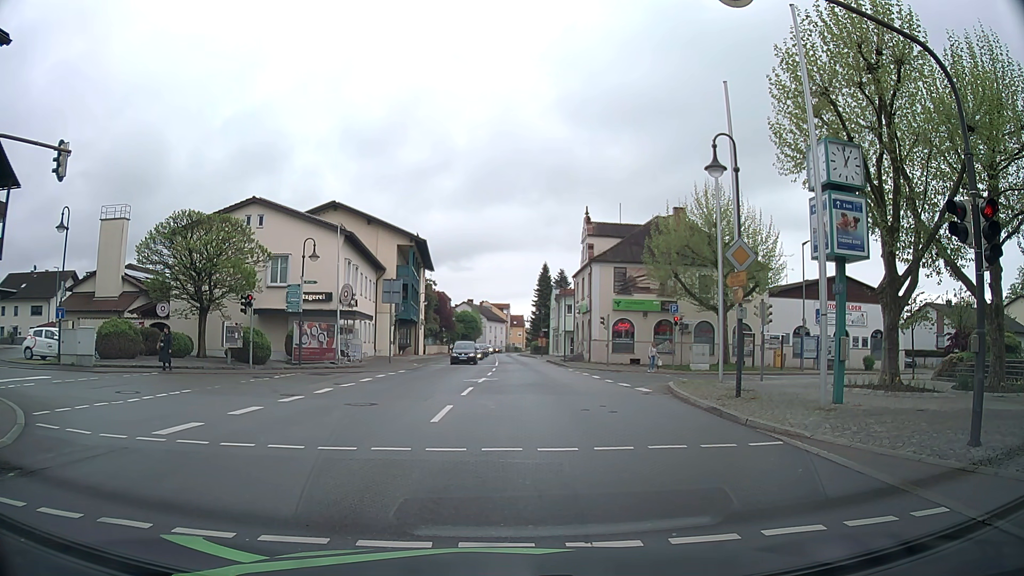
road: secondary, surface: asphalt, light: Day
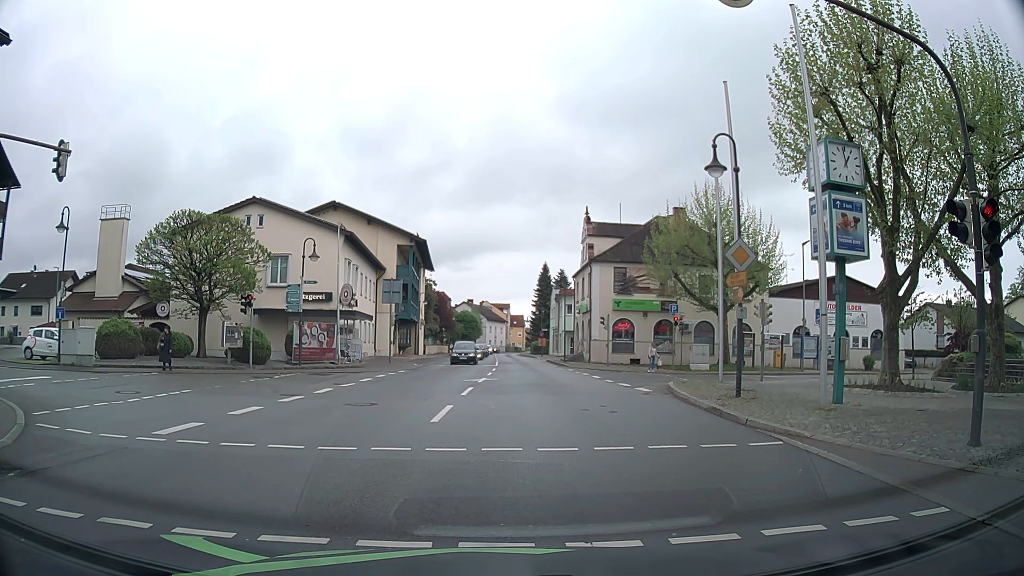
(0.0, 0.0) m; 0°
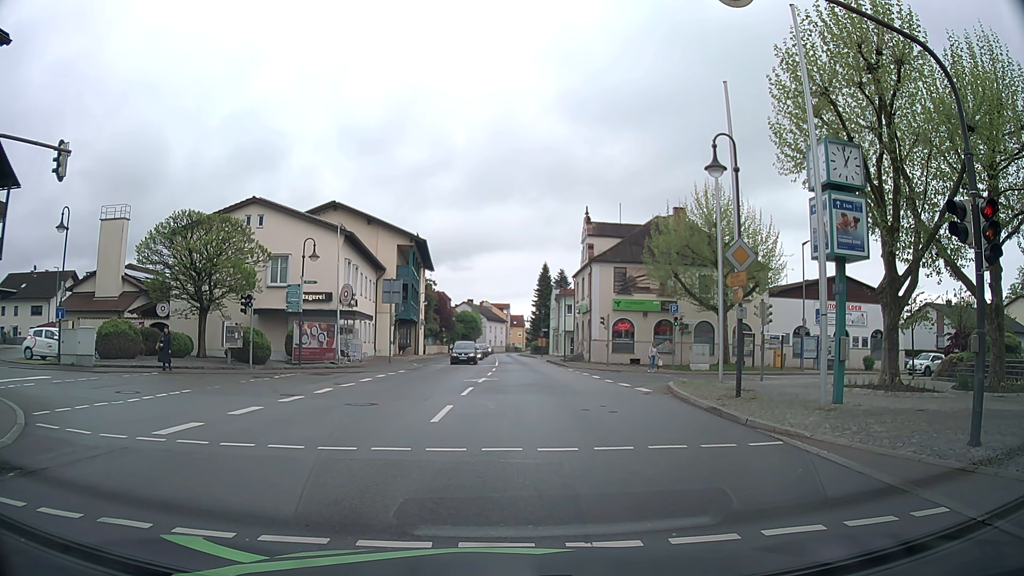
(0.0, 0.0) m; 0°
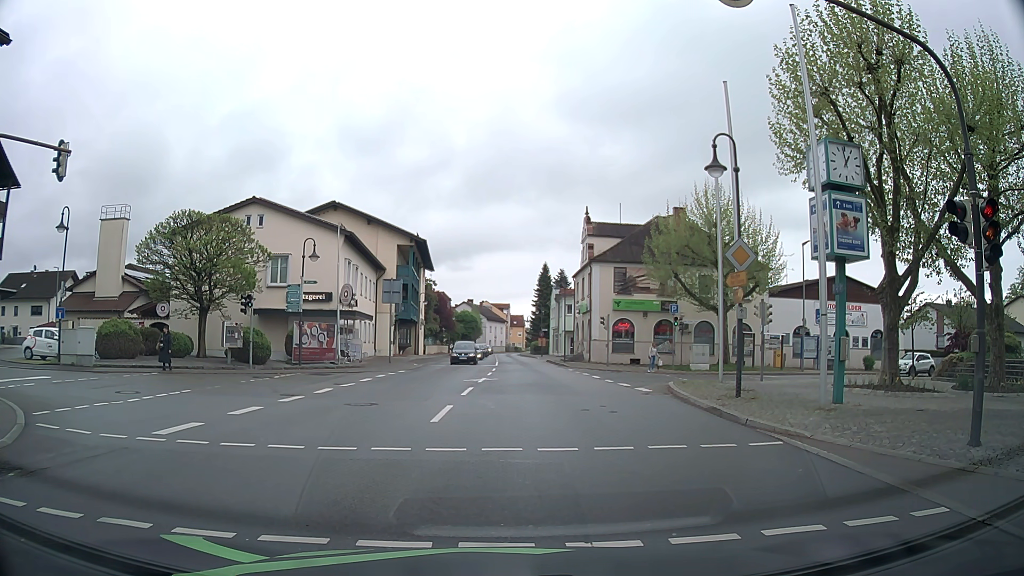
(0.0, 0.0) m; 0°
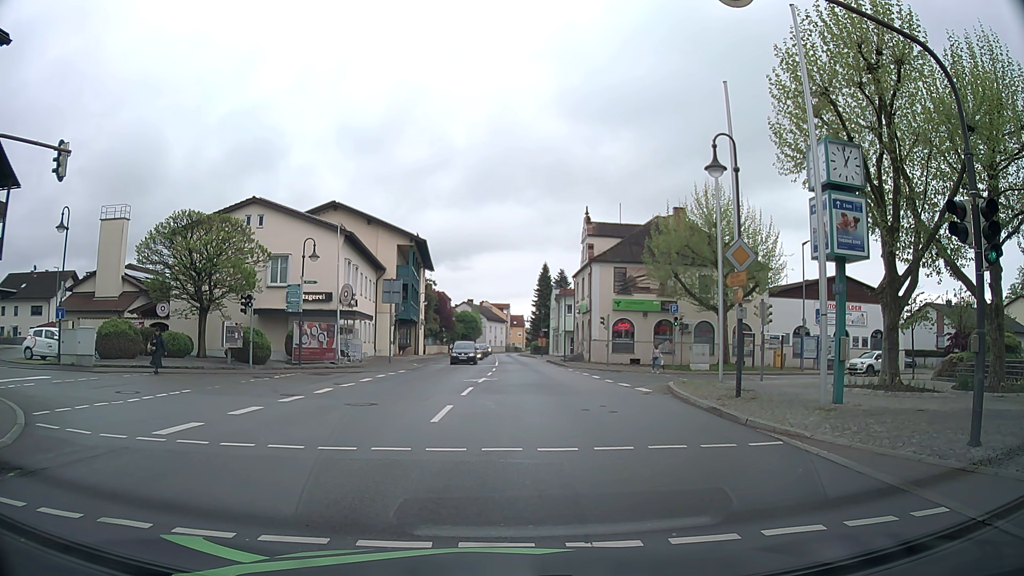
(0.0, 0.0) m; 0°
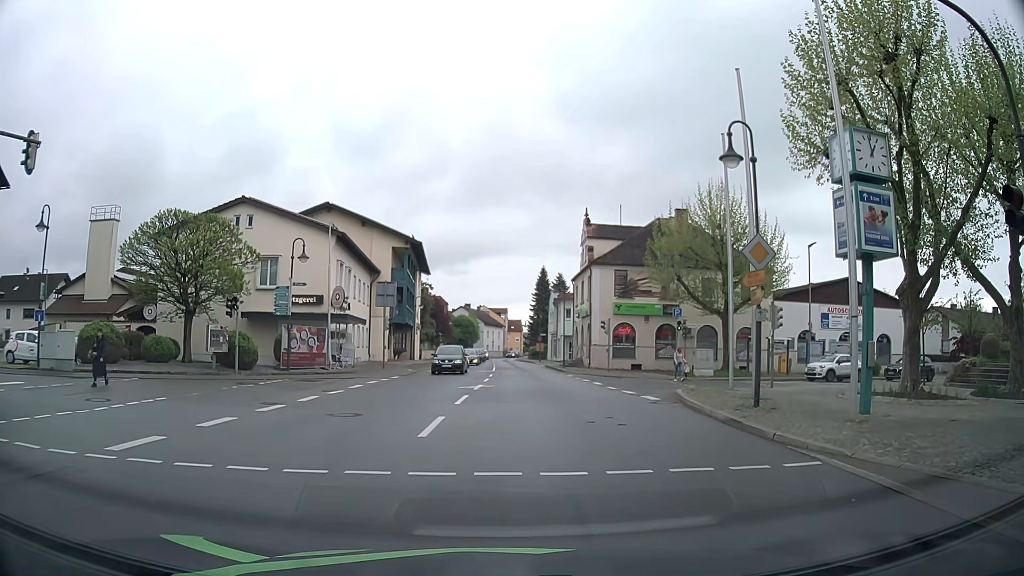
(0.0, +1.4) m; -2°
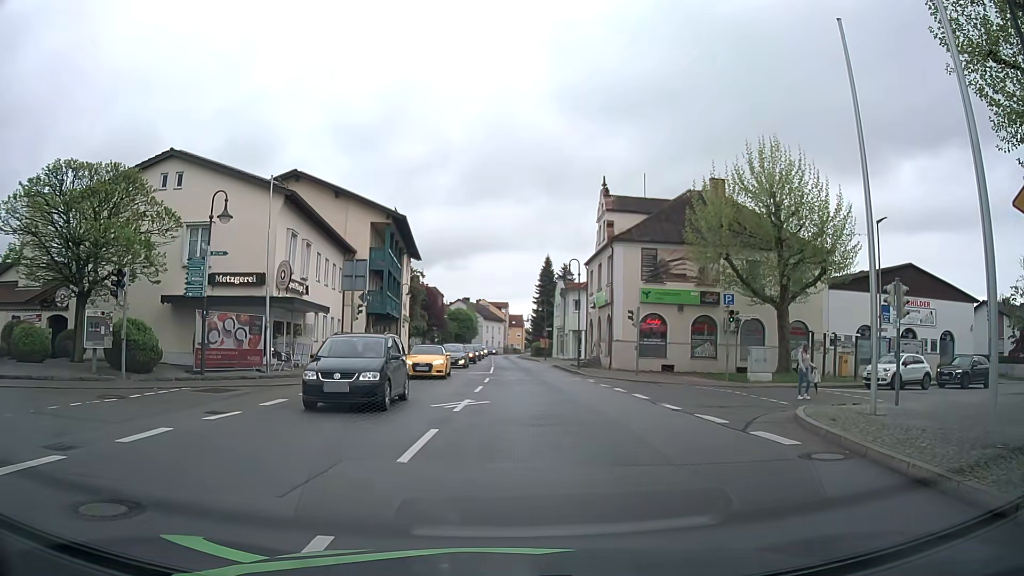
(+0.3, +8.8) m; +2°
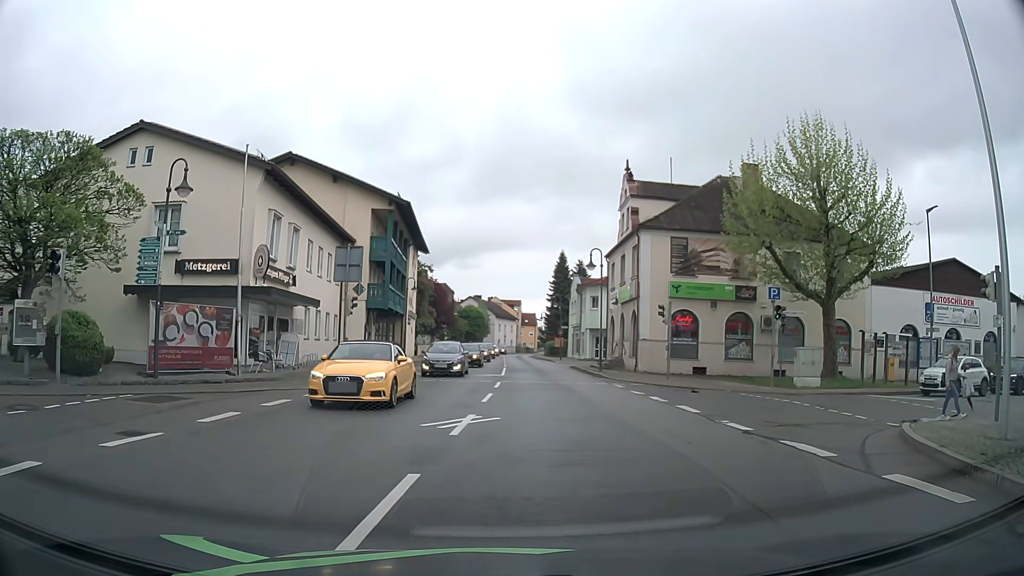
(0.0, +3.6) m; 0°
